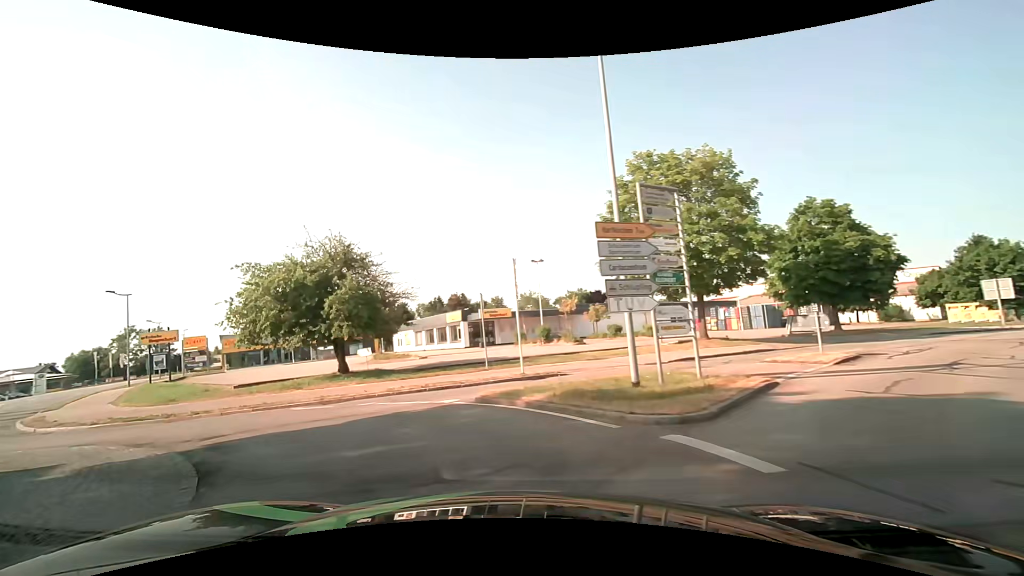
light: Day
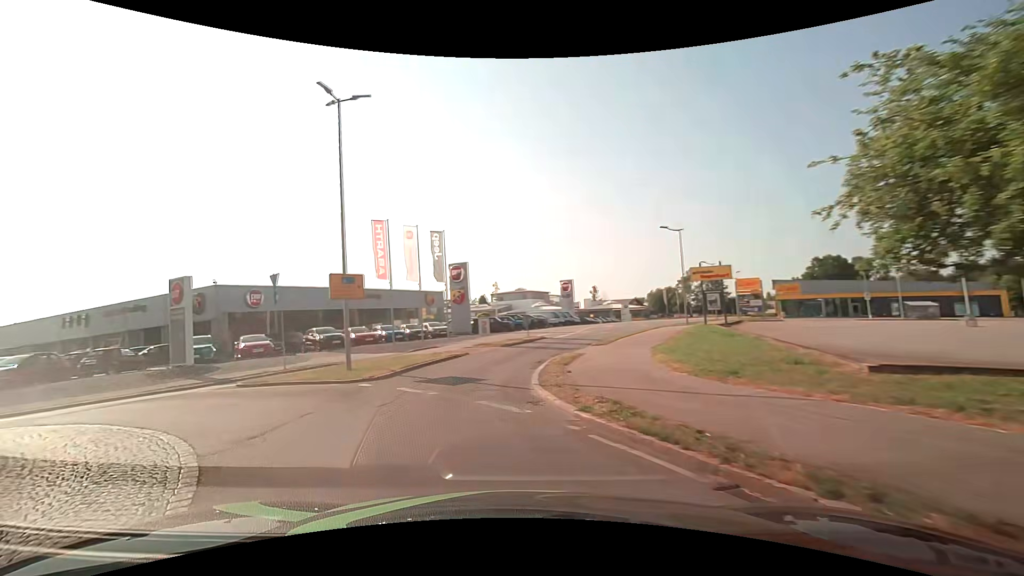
(-6.3, +12.3) m; -55°
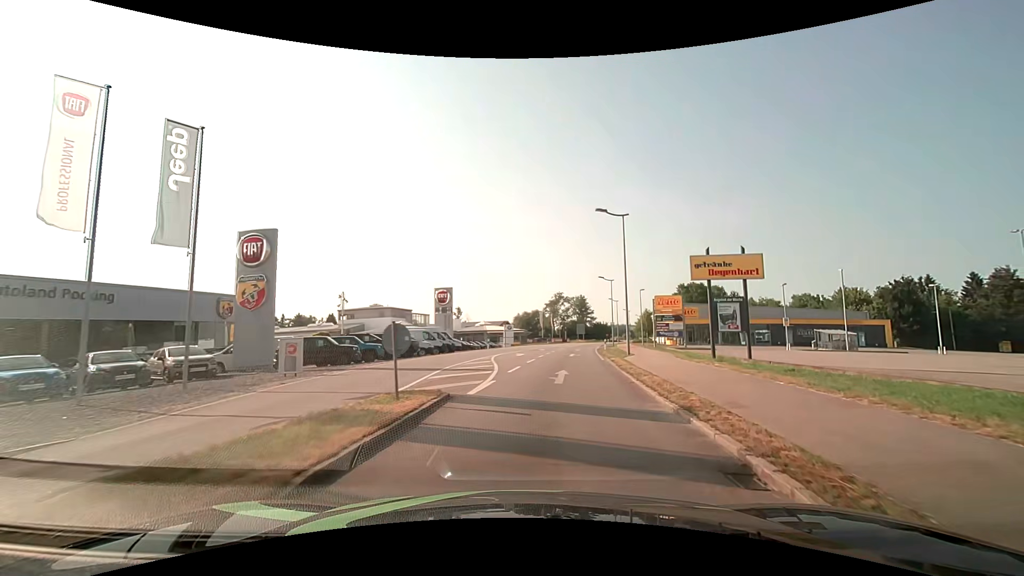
(-1.3, +20.7) m; +14°
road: secondary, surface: asphalt
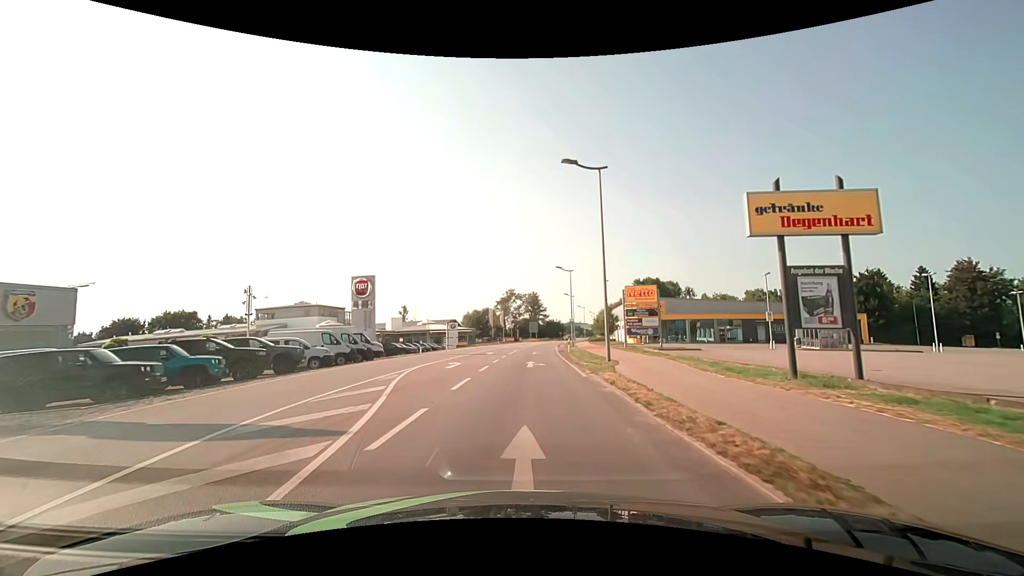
(+0.7, +11.0) m; +6°
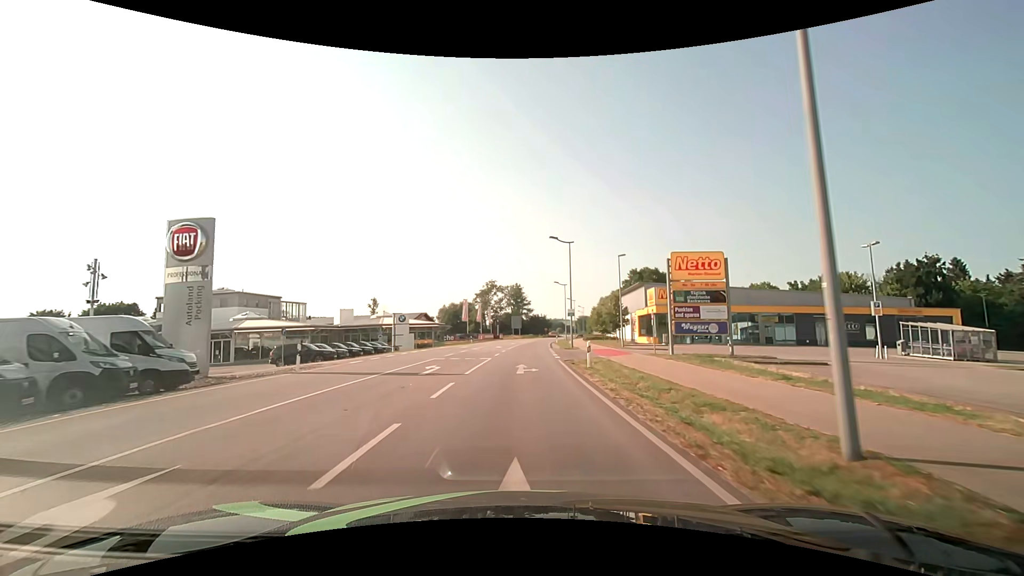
(+0.3, +19.8) m; +2°
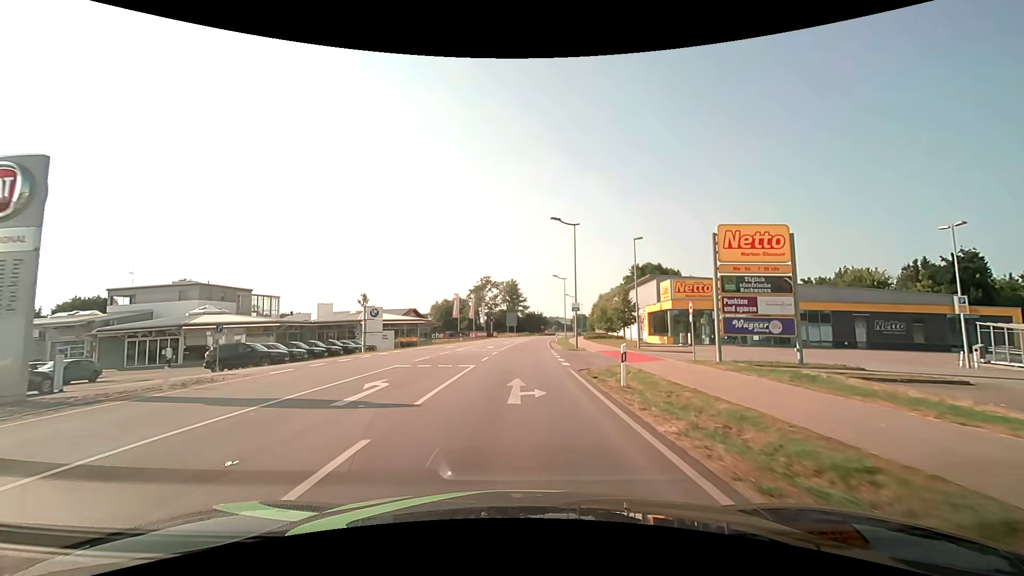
(0.0, +7.5) m; 0°
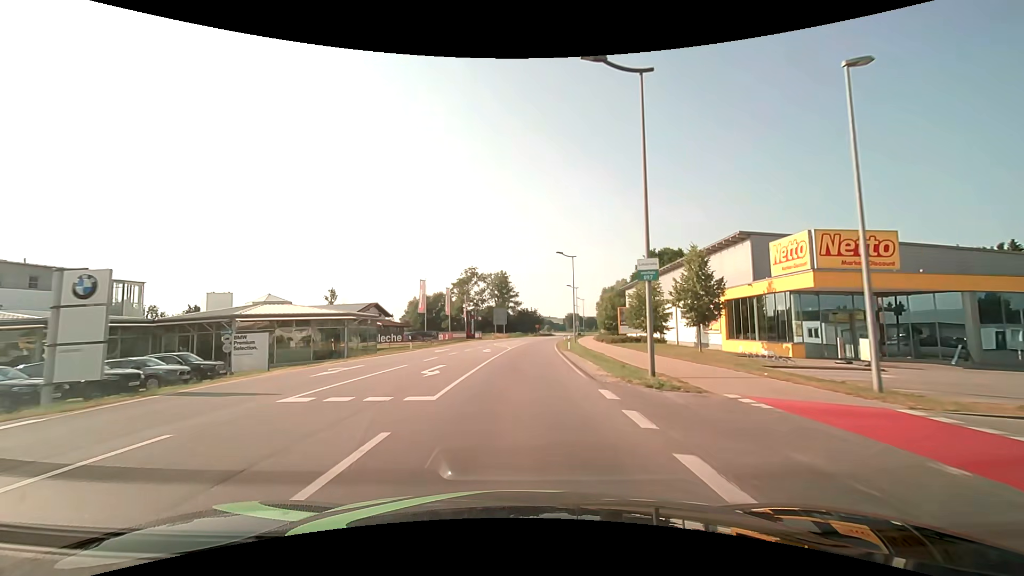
(+0.3, +25.0) m; +1°
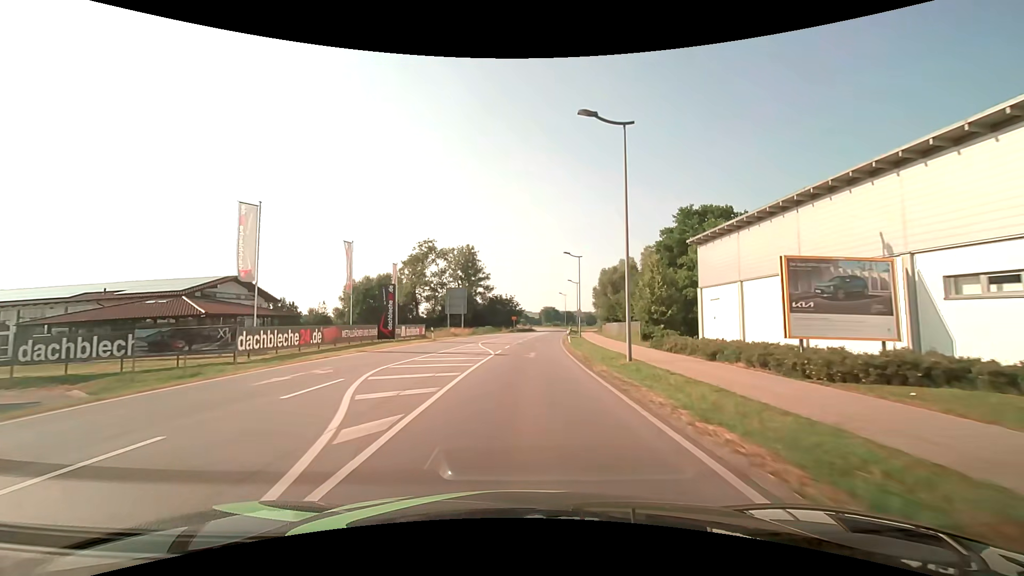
(+0.8, +37.6) m; +3°
(0, +10) (0, +20) (+1, +30) (+1, +40) (+2, +50) (+3, +60) (+4, +70) (+5, +80) (+7, +90) (+8, +100) m
